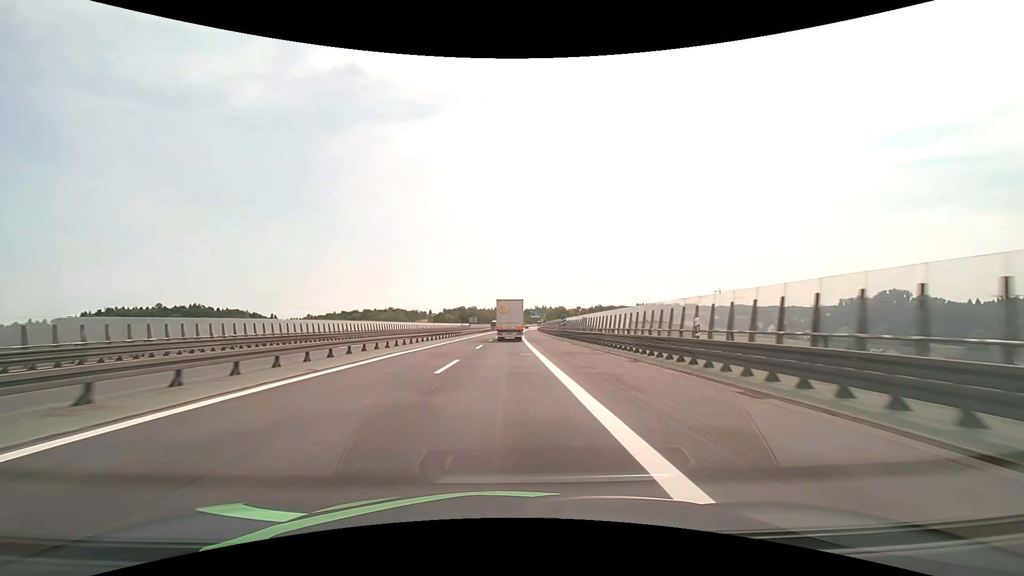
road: motorway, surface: asphalt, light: Day
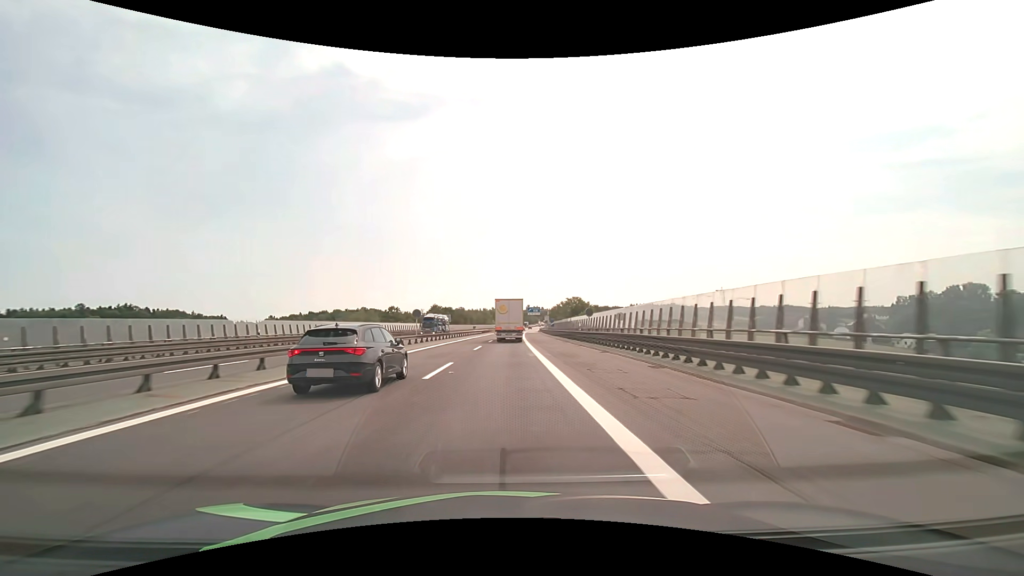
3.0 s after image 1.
(+0.7, +73.5) m; +1°
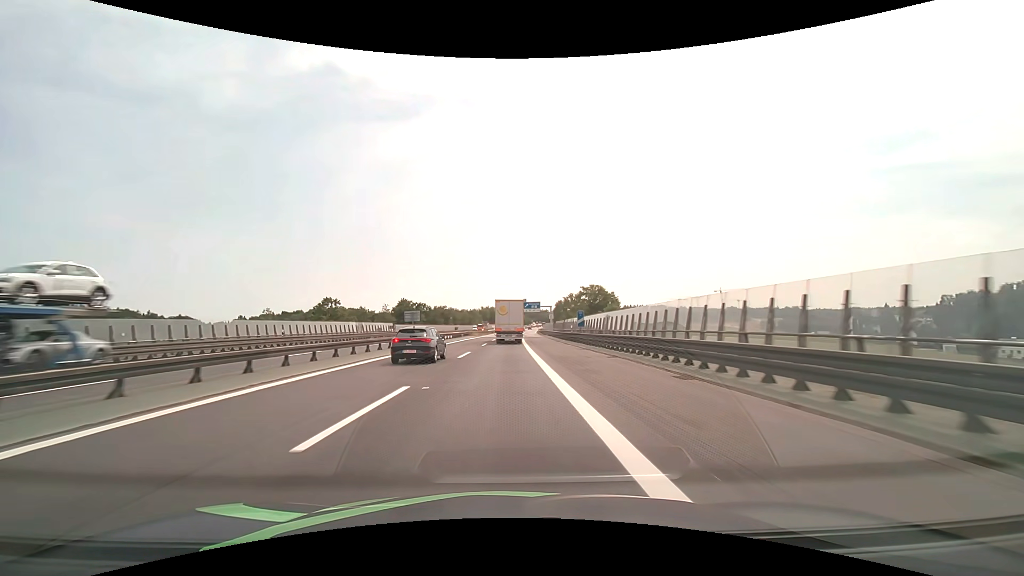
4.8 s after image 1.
(+0.4, +43.7) m; +1°
(0, +10) (0, +20) (0, +30) (0, +40) (0, +50) (+1, +60) (+1, +70) (+1, +80) (+1, +90) (+1, +100) m
